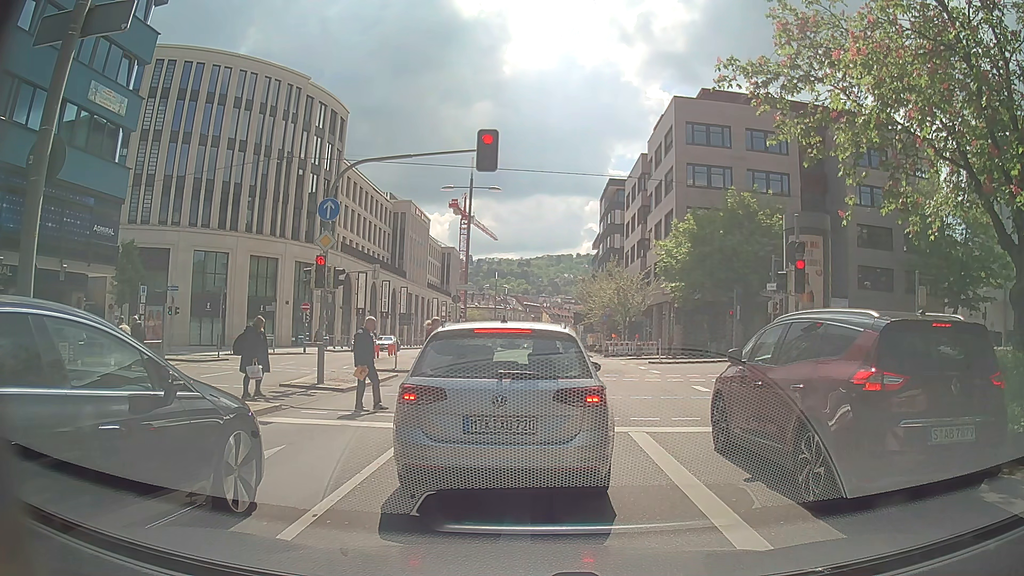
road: primary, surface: asphalt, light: Day
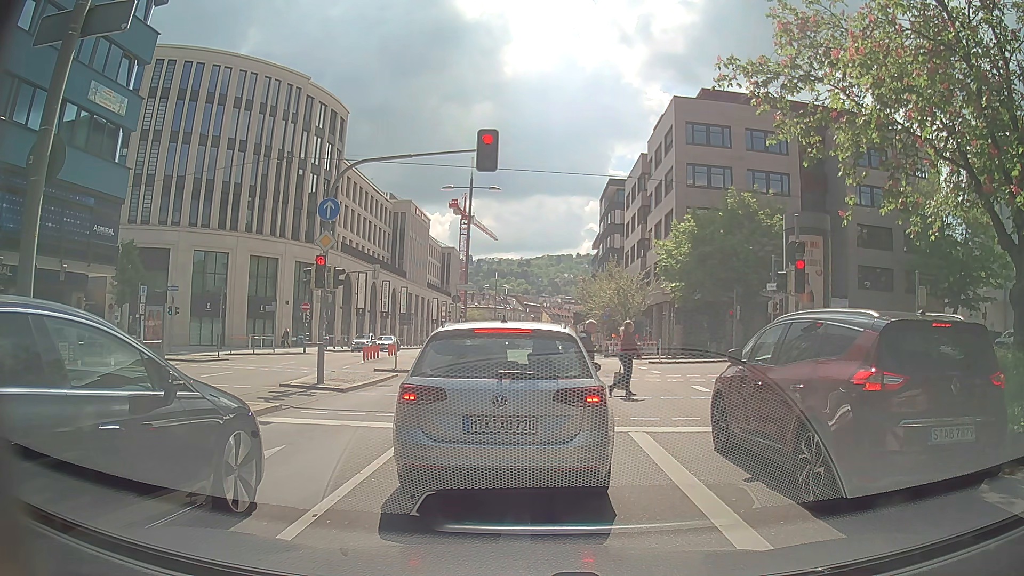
(0.0, 0.0) m; 0°
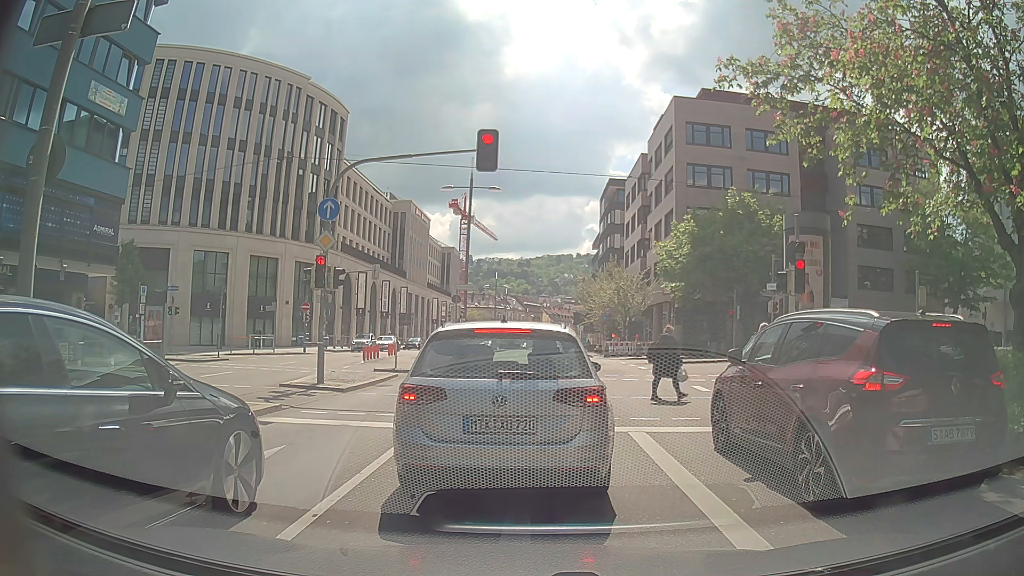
(0.0, 0.0) m; 0°
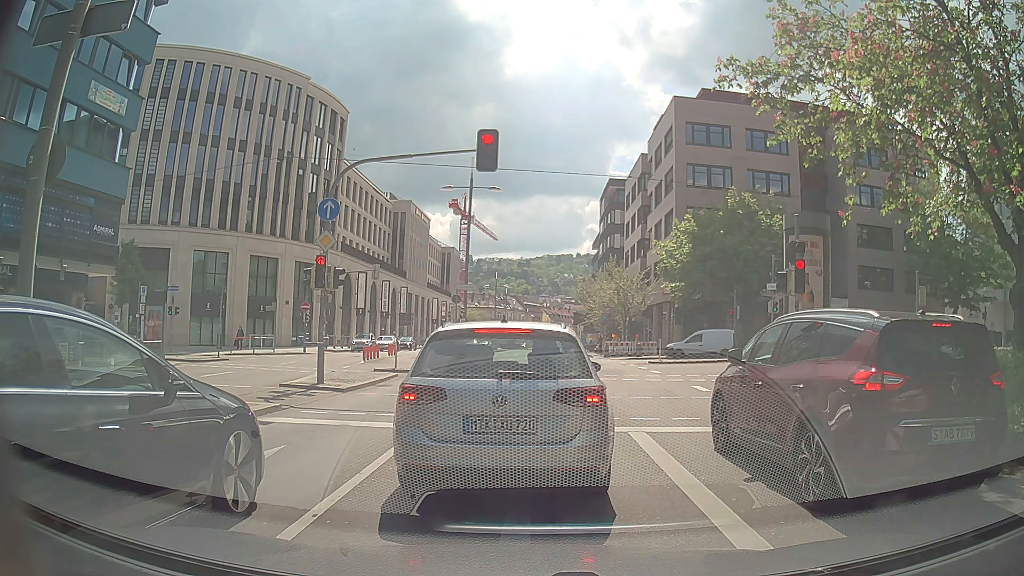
(0.0, 0.0) m; 0°
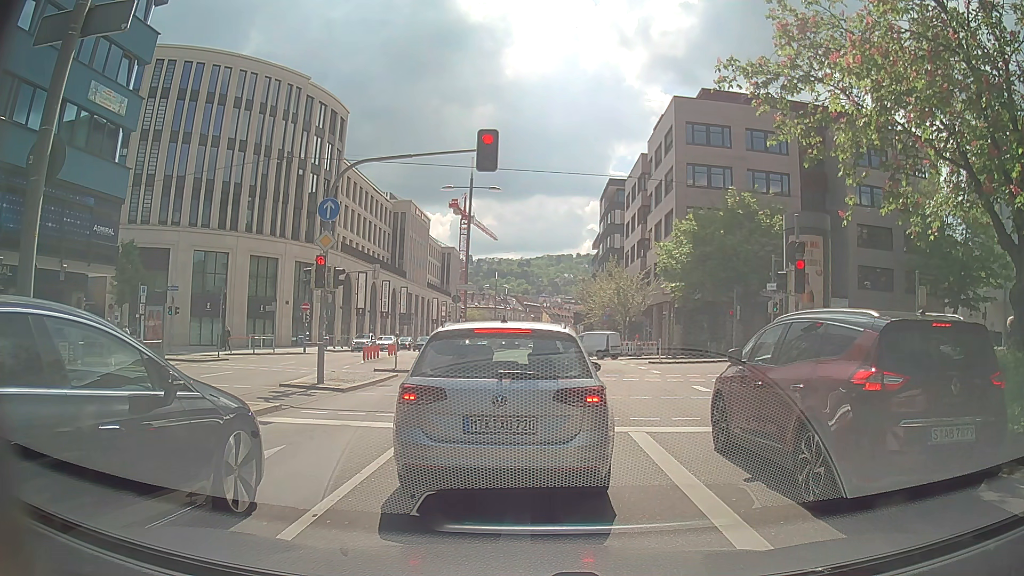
(0.0, 0.0) m; 0°
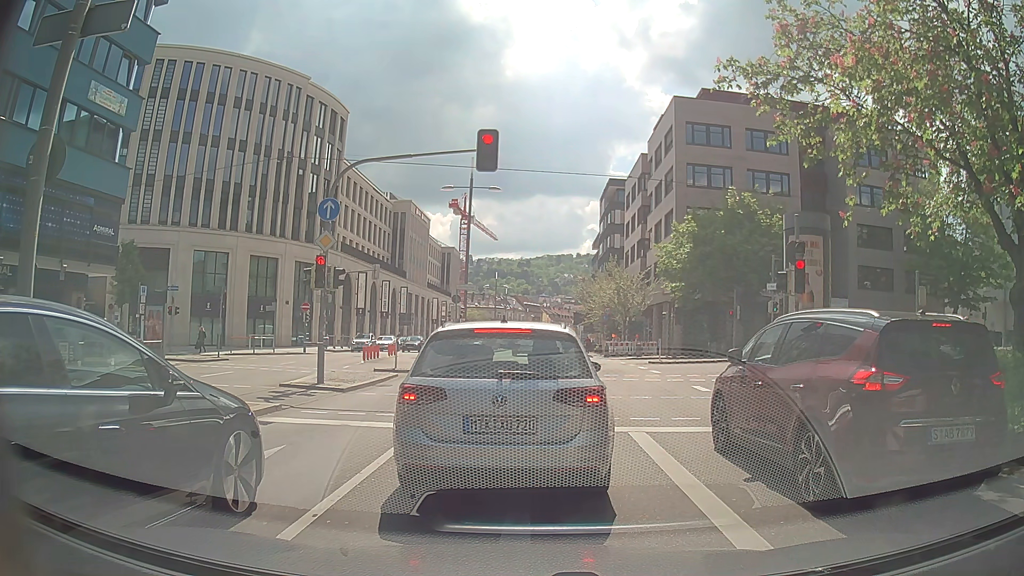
(0.0, 0.0) m; 0°
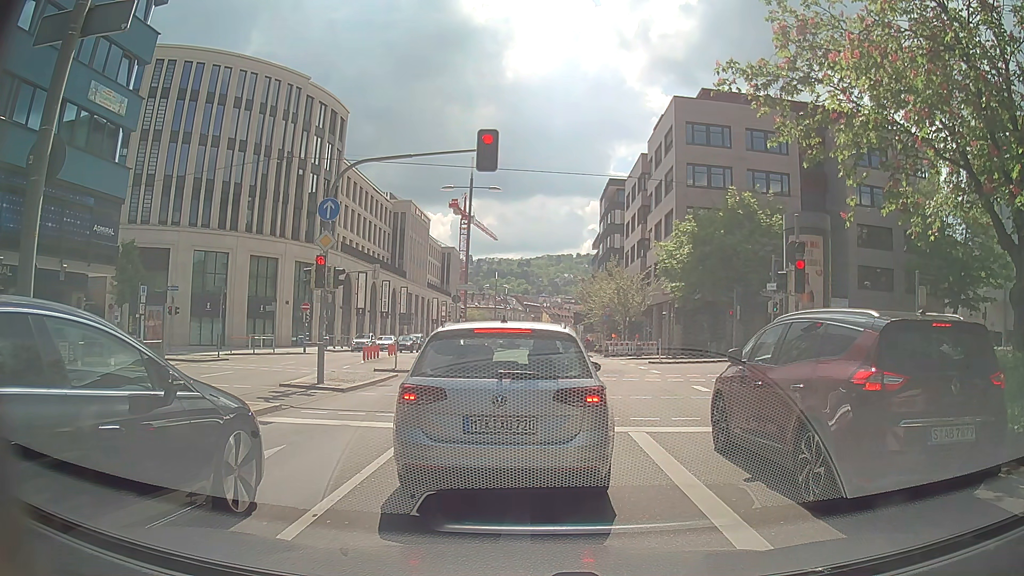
(0.0, 0.0) m; 0°
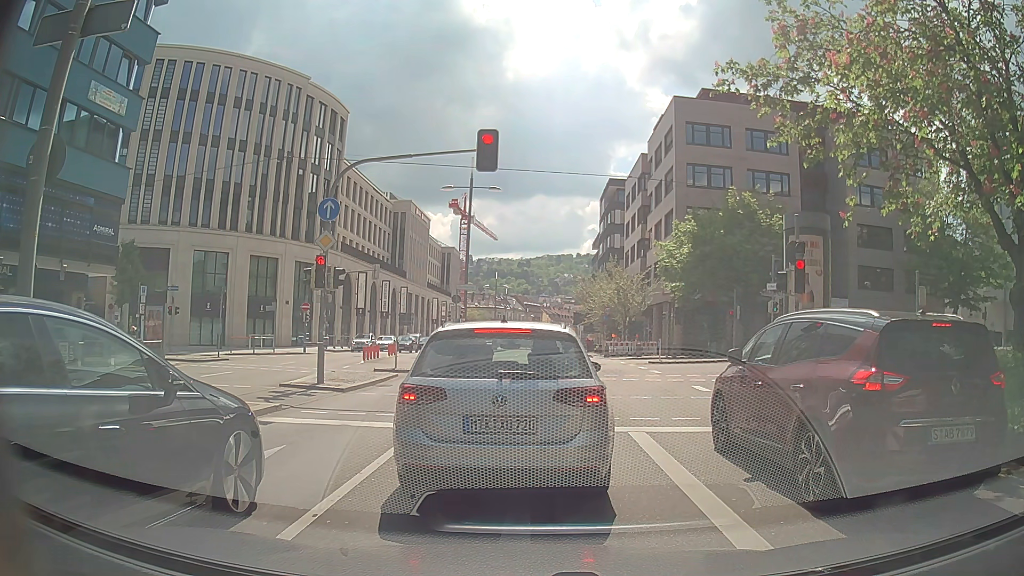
(0.0, 0.0) m; 0°
(0, +10) (0, +20) (0, +30) (0, +40) (0, +50) (0, +60) (0, +70) (0, +80) (0, +90) (0, +100) m
